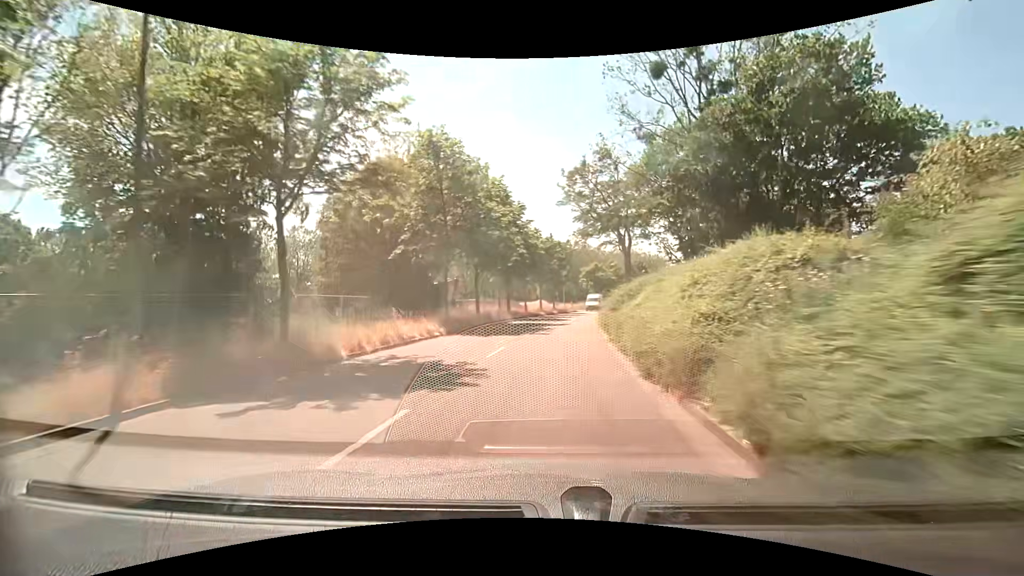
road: tertiary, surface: asphalt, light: Day
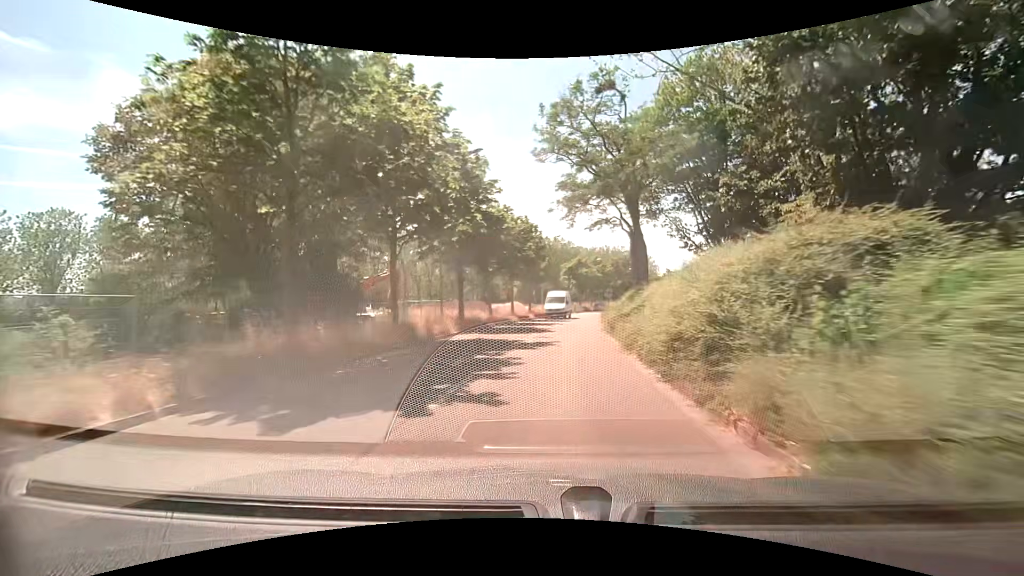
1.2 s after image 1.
(+0.2, +14.9) m; +2°
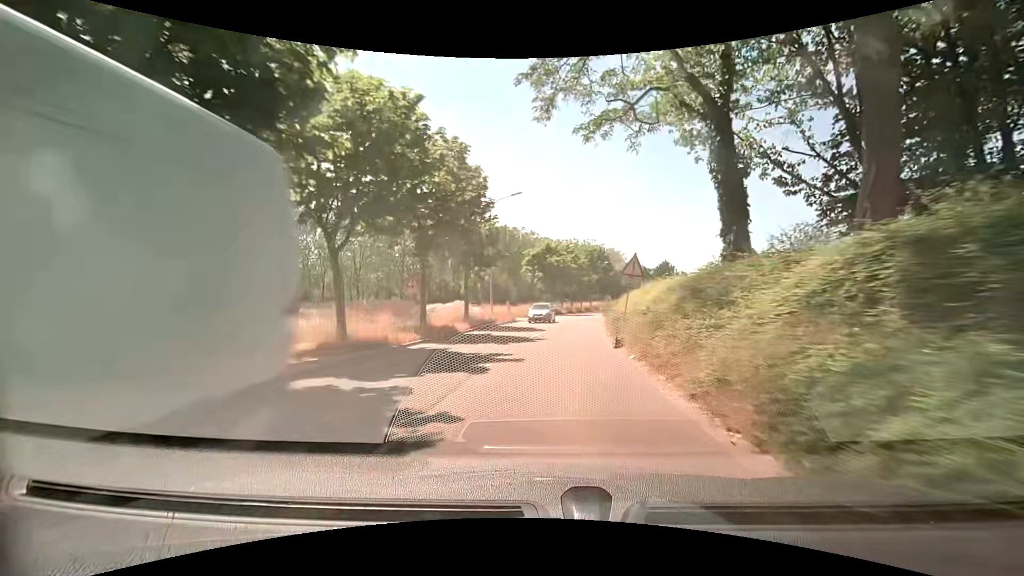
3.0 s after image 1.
(+0.9, +22.3) m; +5°
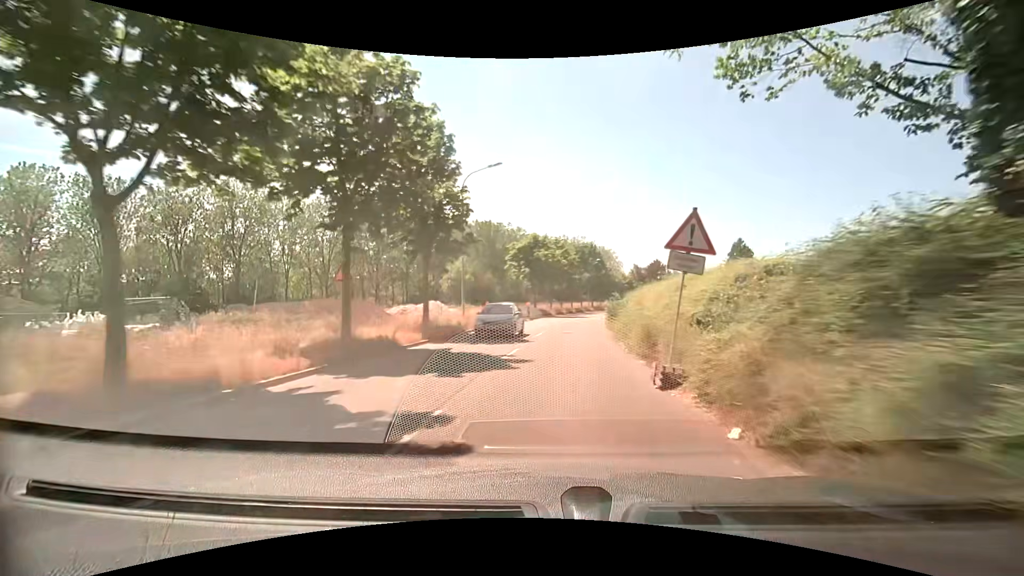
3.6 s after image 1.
(0.0, +7.5) m; +1°
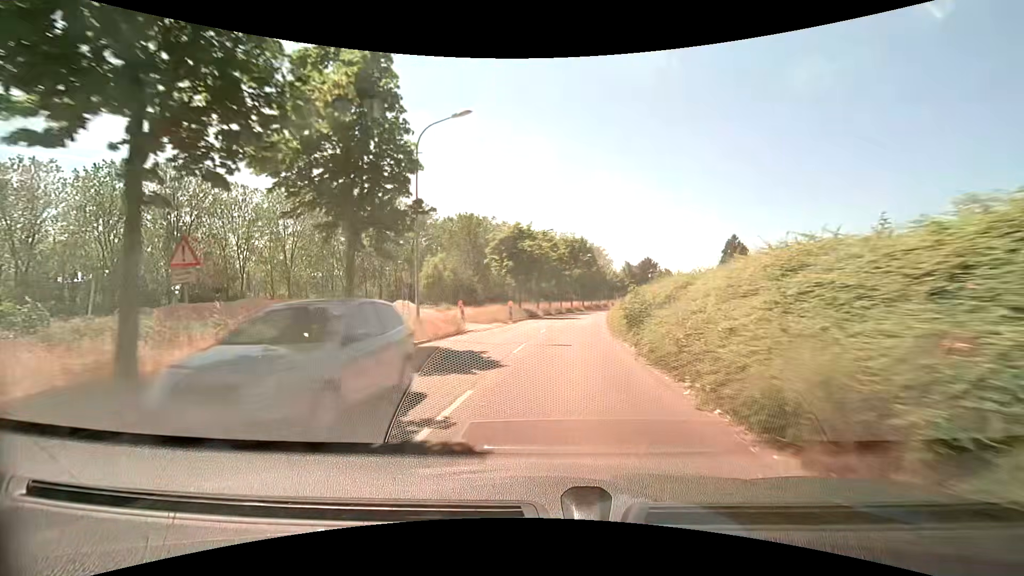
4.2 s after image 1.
(+0.1, +7.5) m; +2°
(0, +10) (+1, +20) (+2, +30) (+3, +40) (+4, +50) (+6, +60) (+8, +69) (+11, +79) (+13, +89) (+16, +98) m
